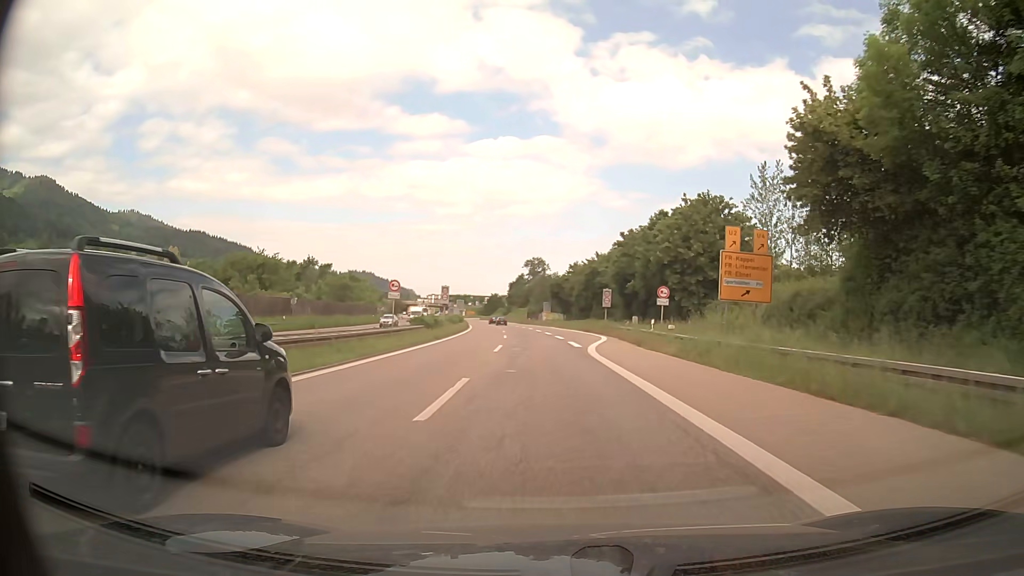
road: trunk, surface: asphalt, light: Day
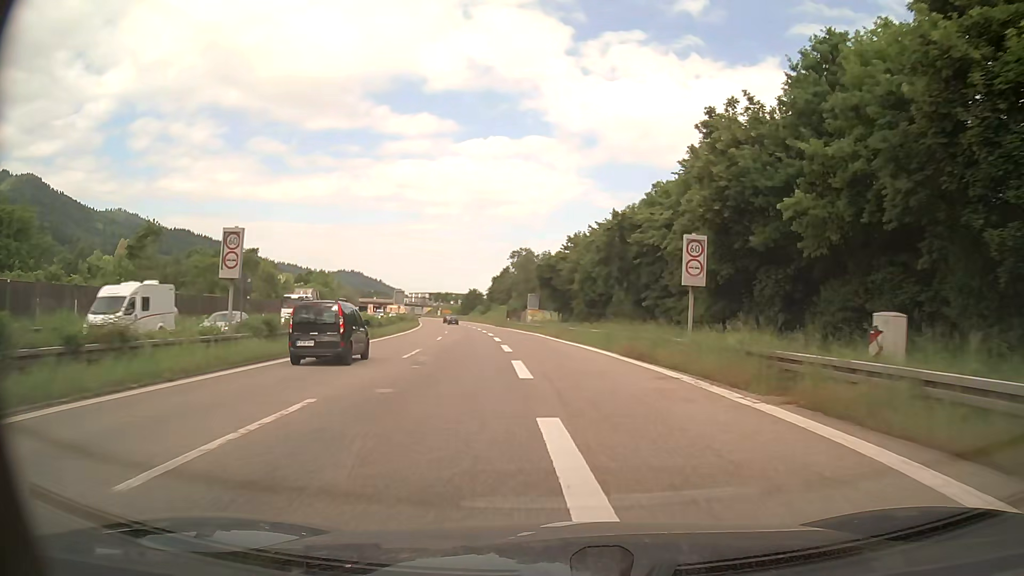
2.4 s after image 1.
(+0.4, +40.1) m; +1°
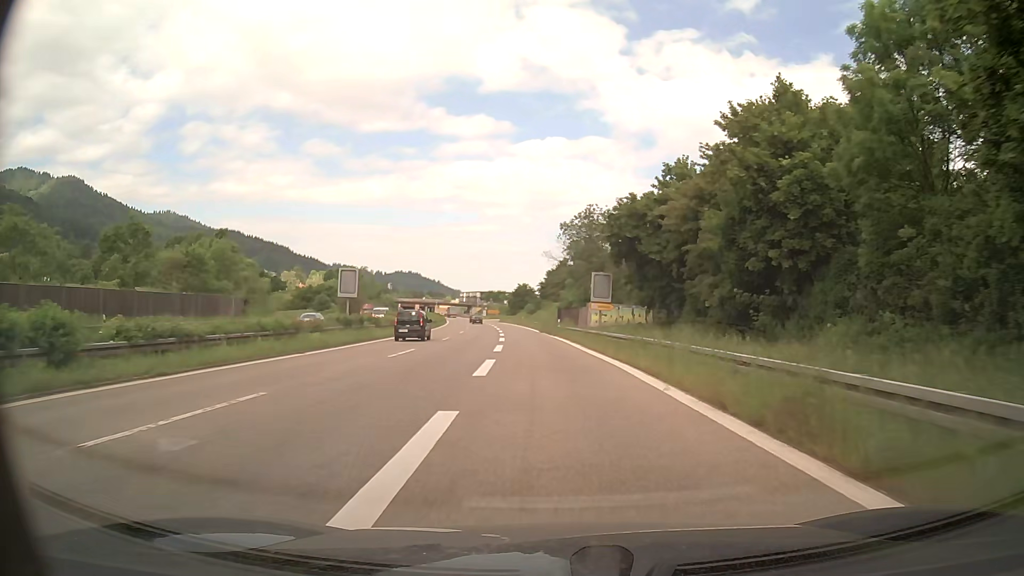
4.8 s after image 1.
(-1.3, +35.3) m; -5°
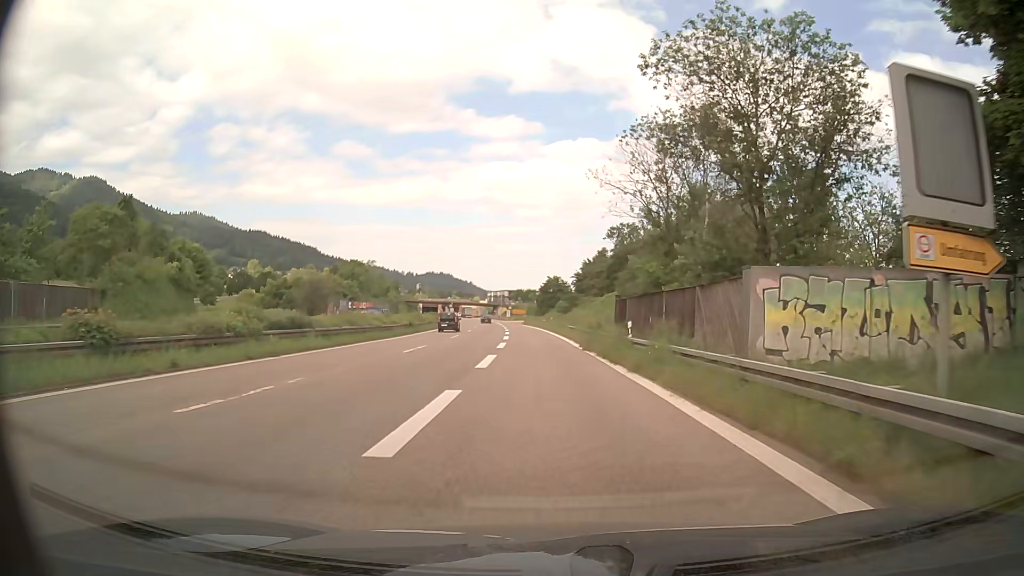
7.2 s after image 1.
(-0.9, +33.2) m; -3°
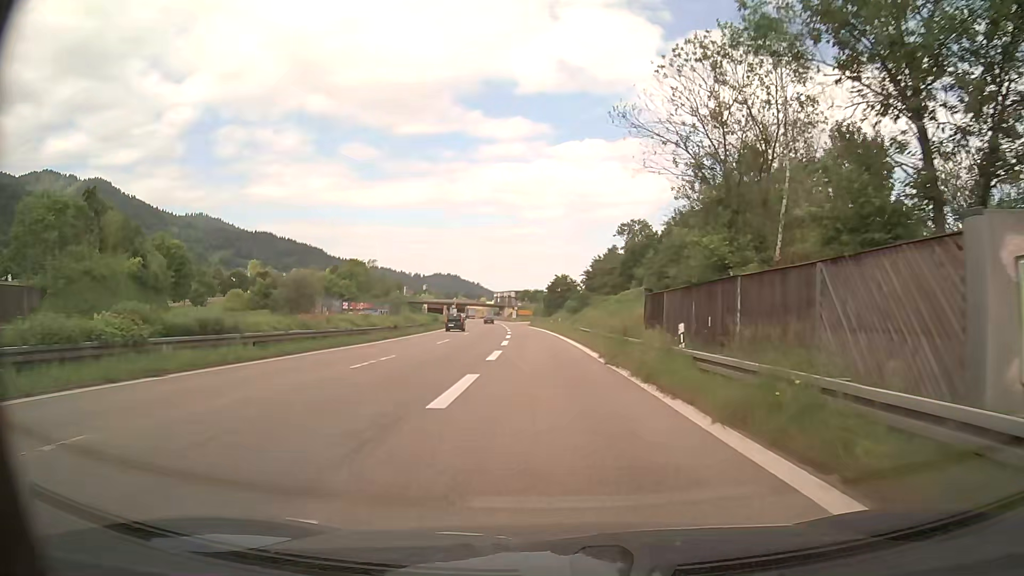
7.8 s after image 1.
(0.0, +8.2) m; -1°
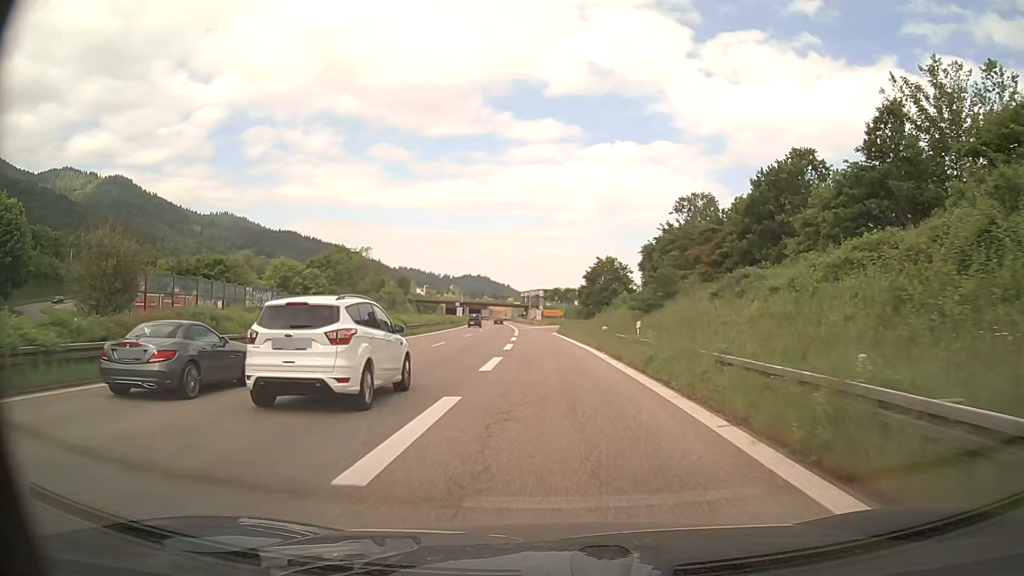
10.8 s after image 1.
(-1.1, +40.9) m; -3°
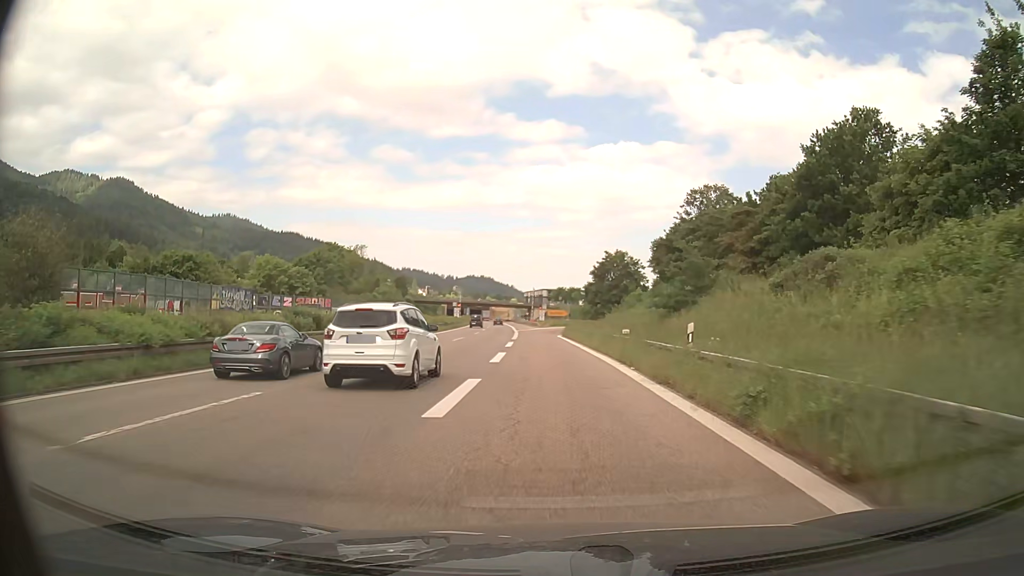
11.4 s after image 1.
(0.0, +8.2) m; 0°
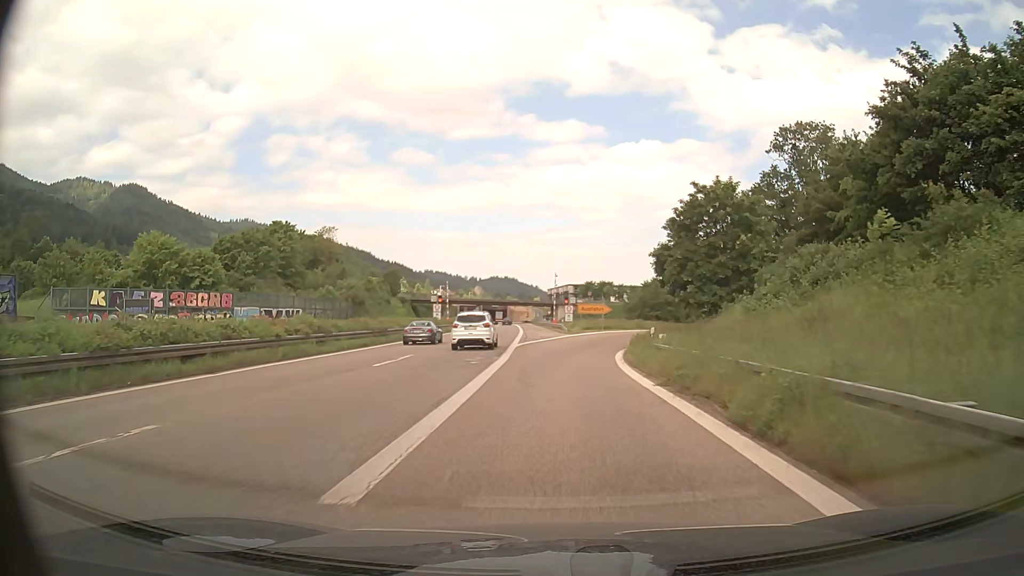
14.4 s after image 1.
(-0.8, +40.0) m; -2°
(0, +10) (0, +20) (+1, +30) (+2, +40) (+4, +50) (+7, +59) (+11, +68) (+16, +77) (+20, +86) (+25, +95) m
